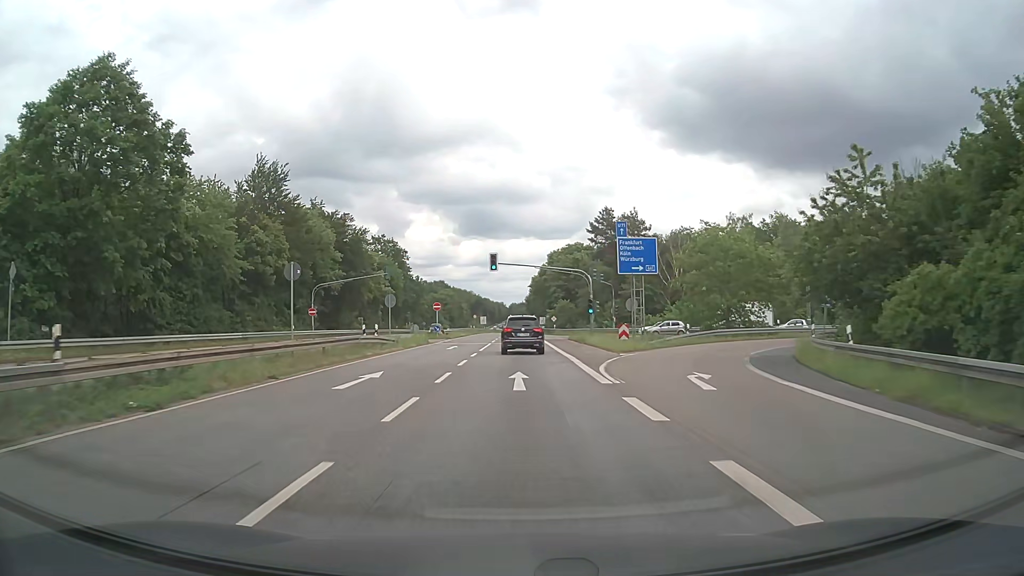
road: secondary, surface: asphalt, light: Day
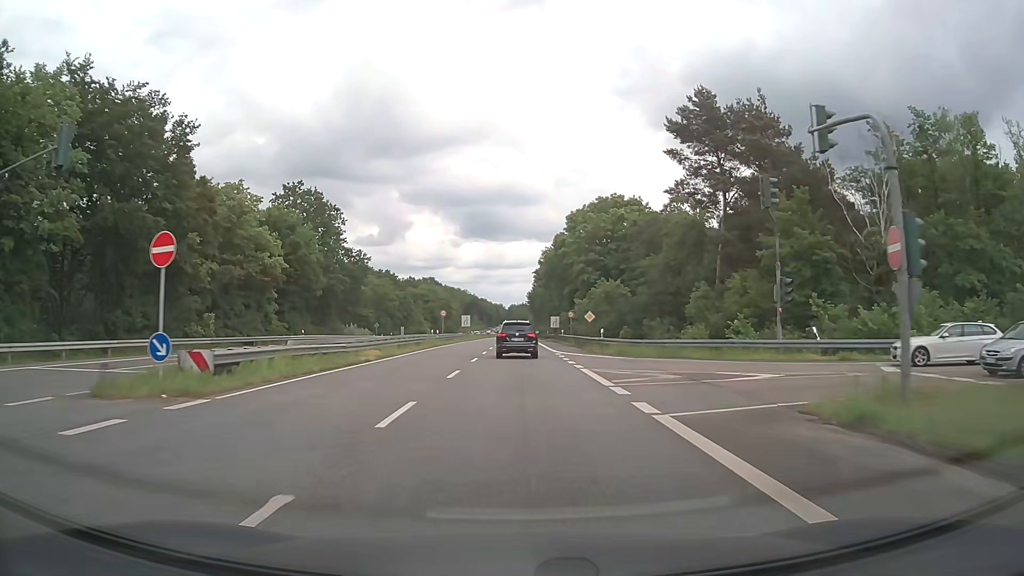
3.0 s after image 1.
(0.0, +49.6) m; 0°
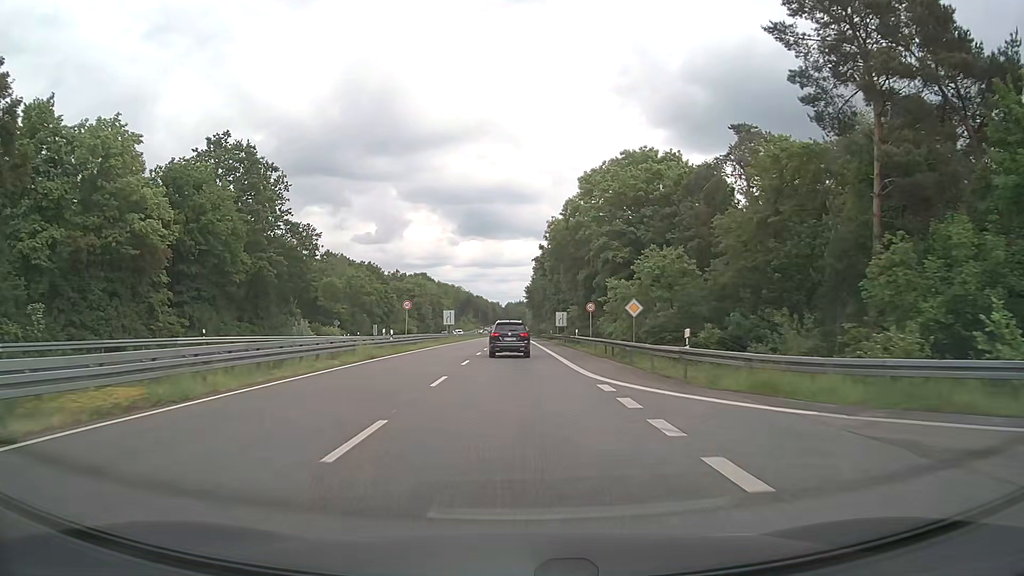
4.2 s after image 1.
(+0.1, +20.4) m; +1°
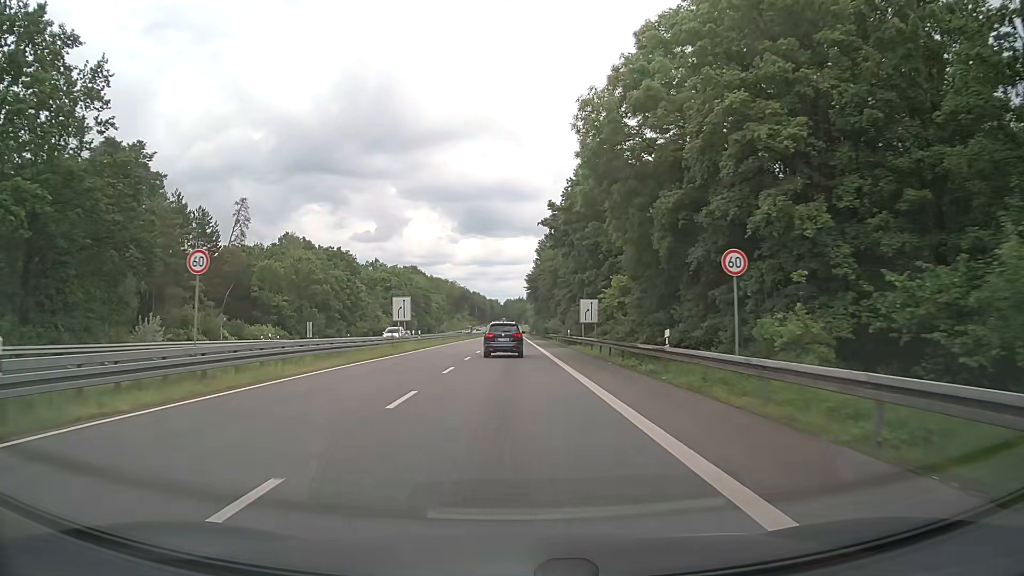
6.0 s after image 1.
(0.0, +31.3) m; 0°
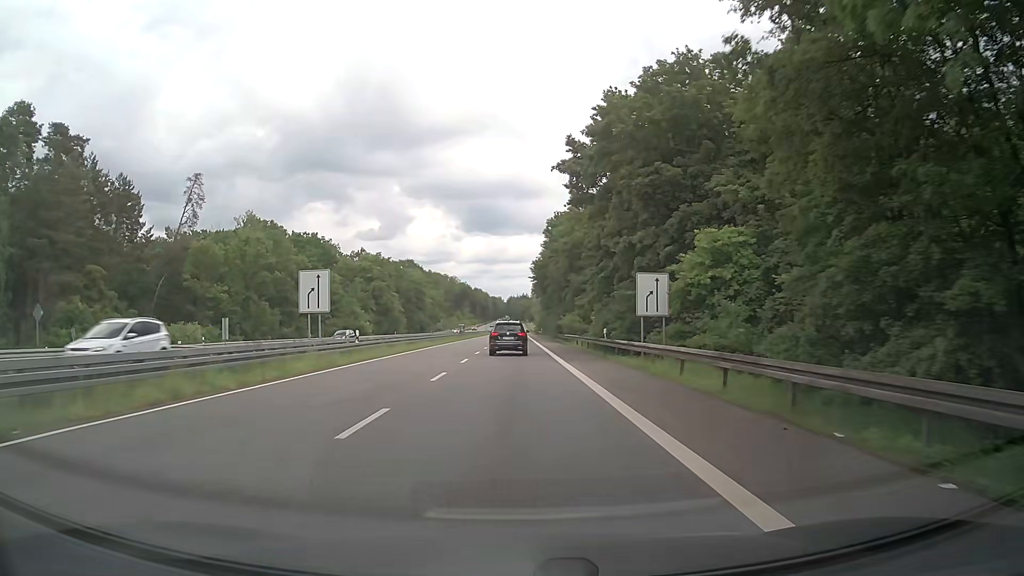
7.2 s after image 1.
(-0.1, +21.2) m; -1°
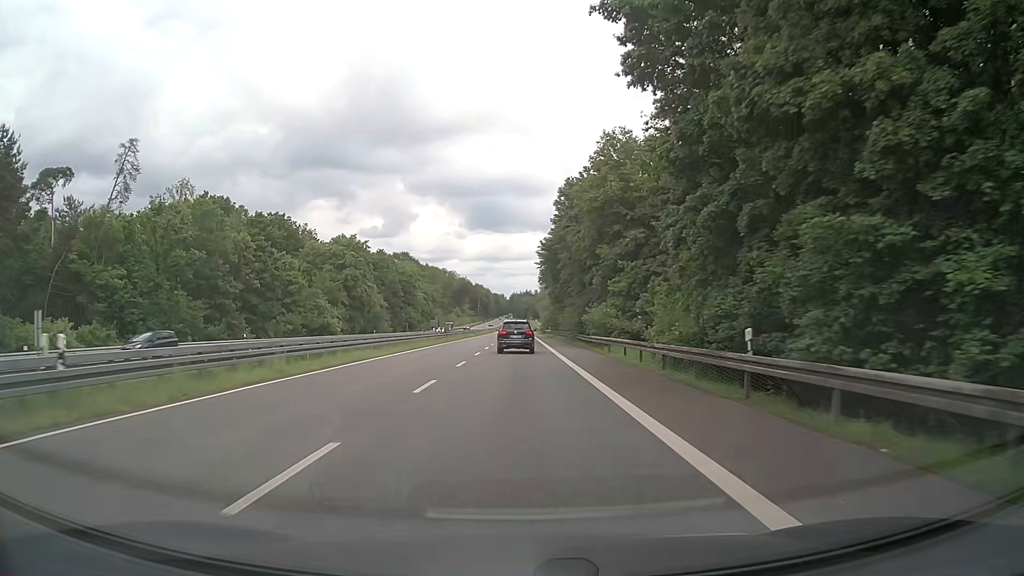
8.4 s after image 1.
(+0.2, +21.5) m; 0°
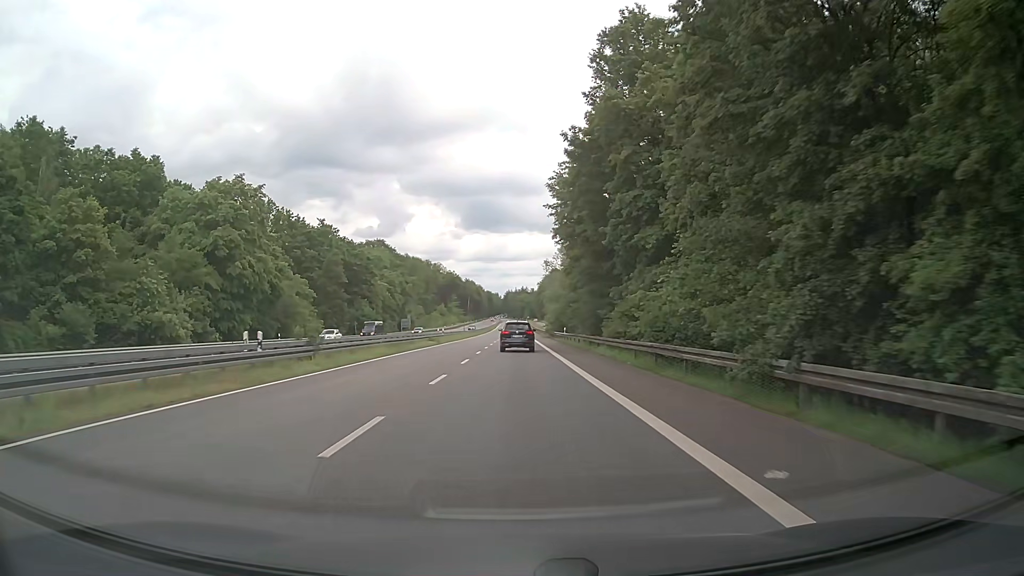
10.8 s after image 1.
(-0.1, +42.6) m; 0°
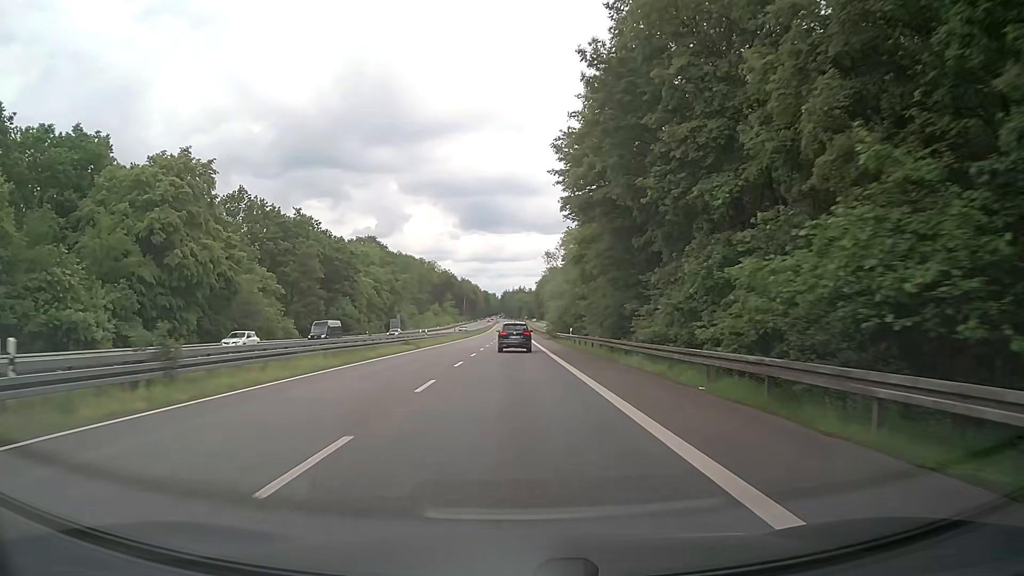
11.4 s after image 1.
(0.0, +10.6) m; 0°
(0, +10) (0, +20) (0, +30) (+1, +40) (+1, +50) (+1, +60) (+1, +70) (+1, +80) (+1, +90) (+1, +100) m
